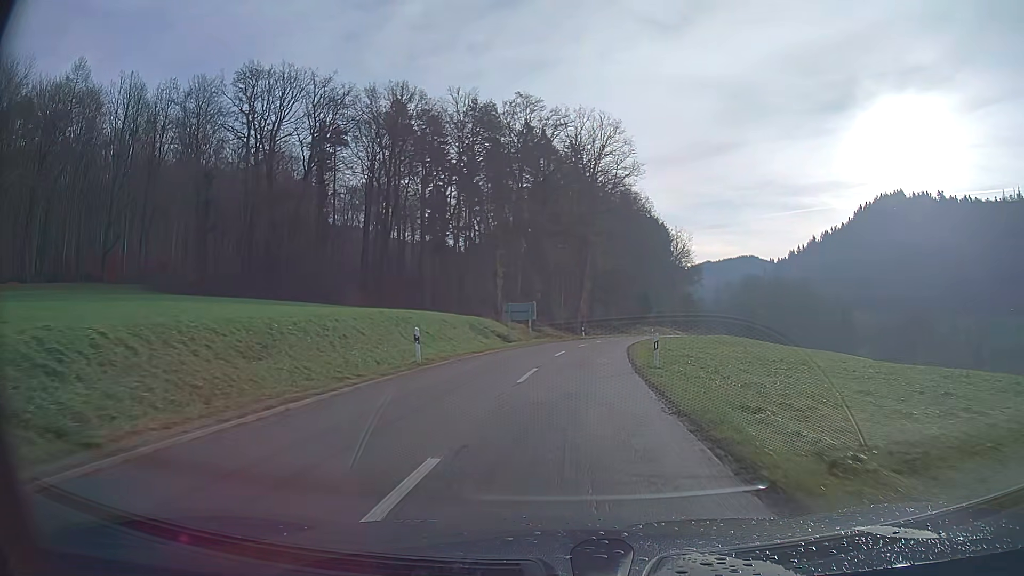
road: tertiary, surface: asphalt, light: Day
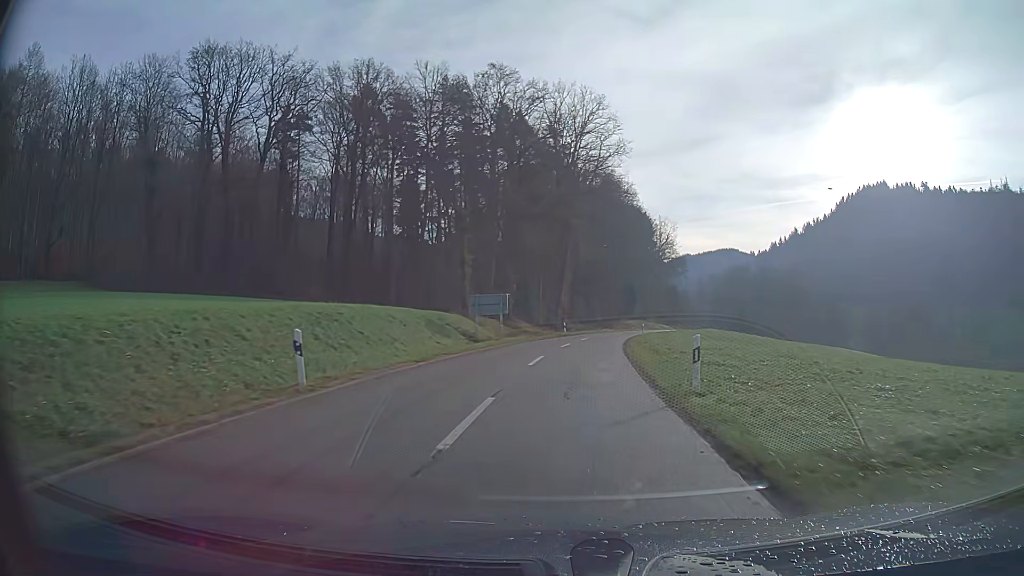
(+0.1, +8.0) m; +2°
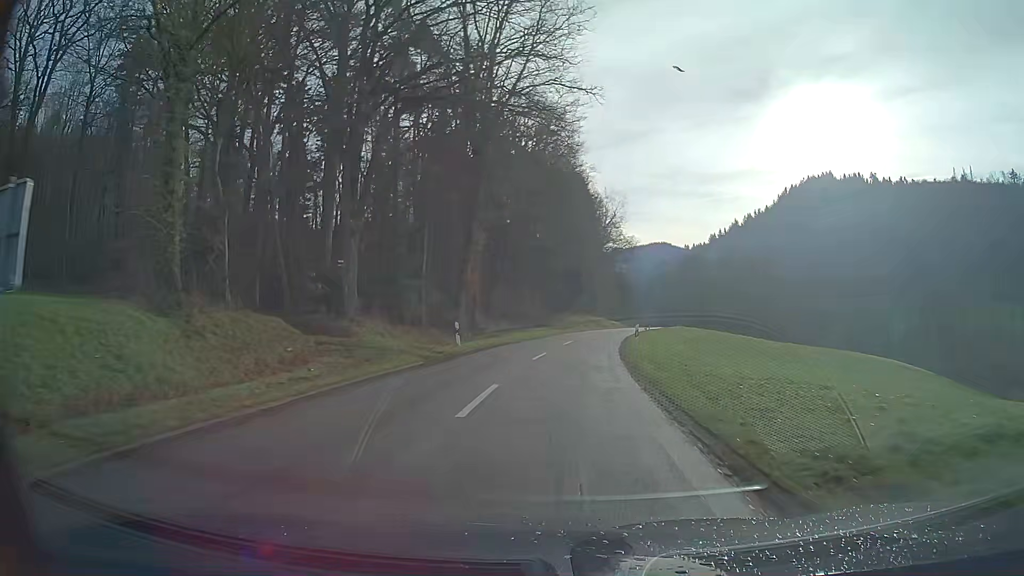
(+1.6, +33.4) m; +6°
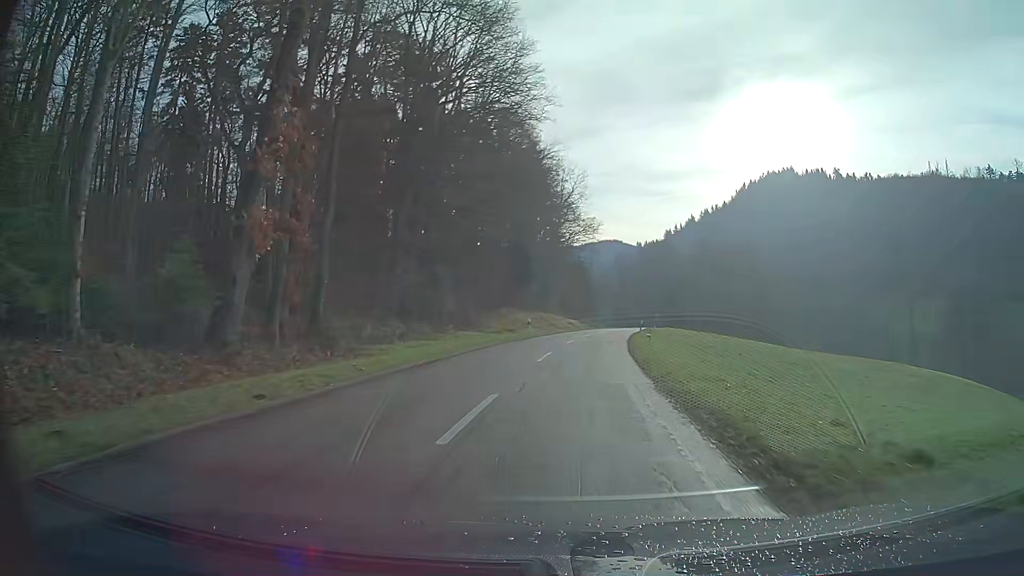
(+1.0, +26.3) m; +4°
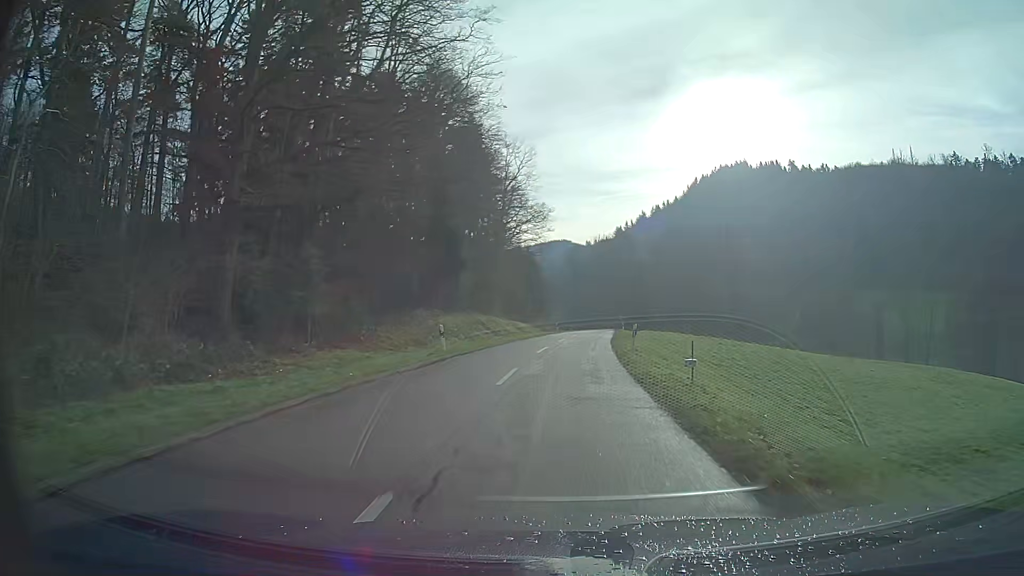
(+0.6, +18.0) m; +4°
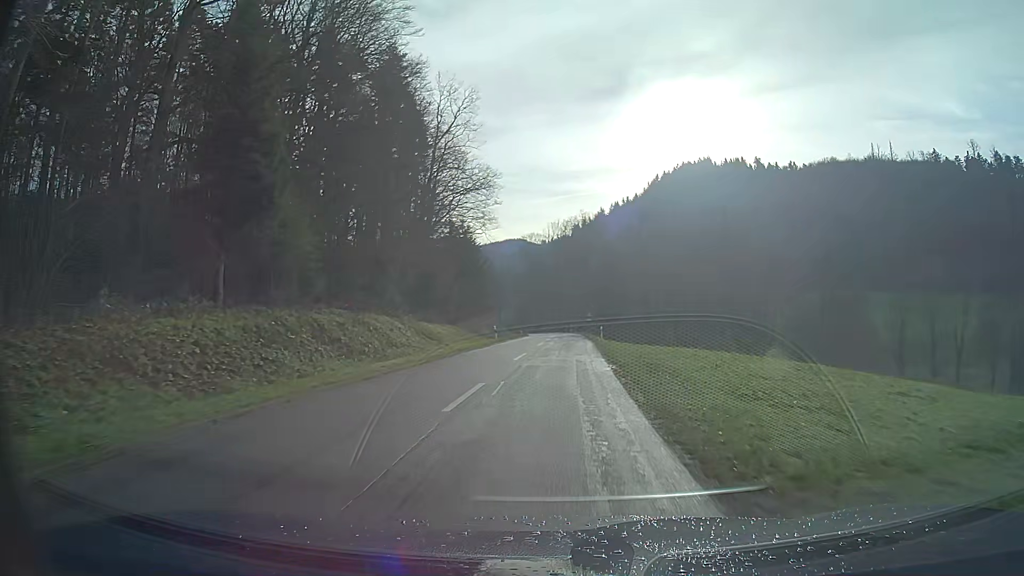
(+1.0, +27.3) m; +3°
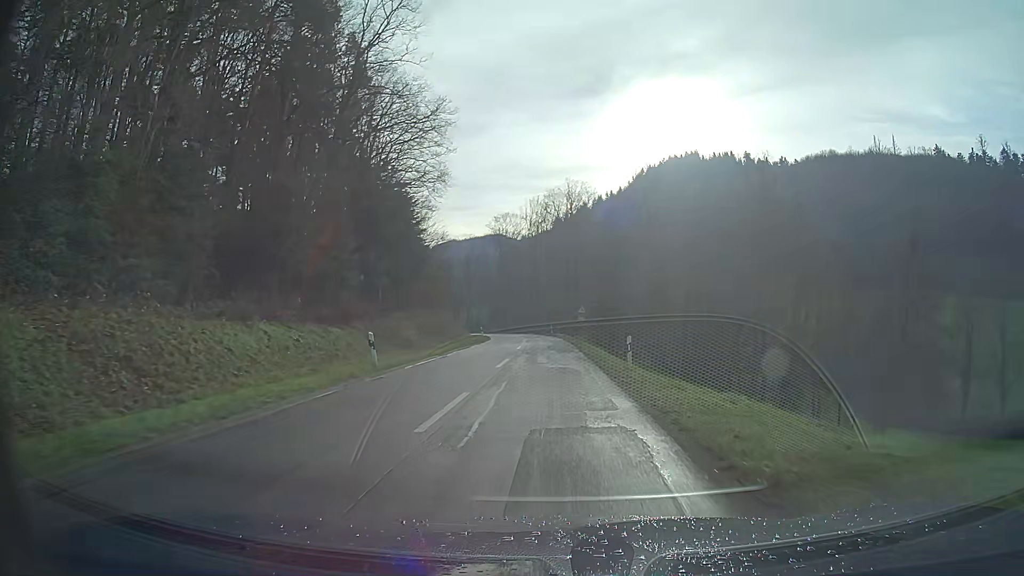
(+0.5, +26.6) m; +2°
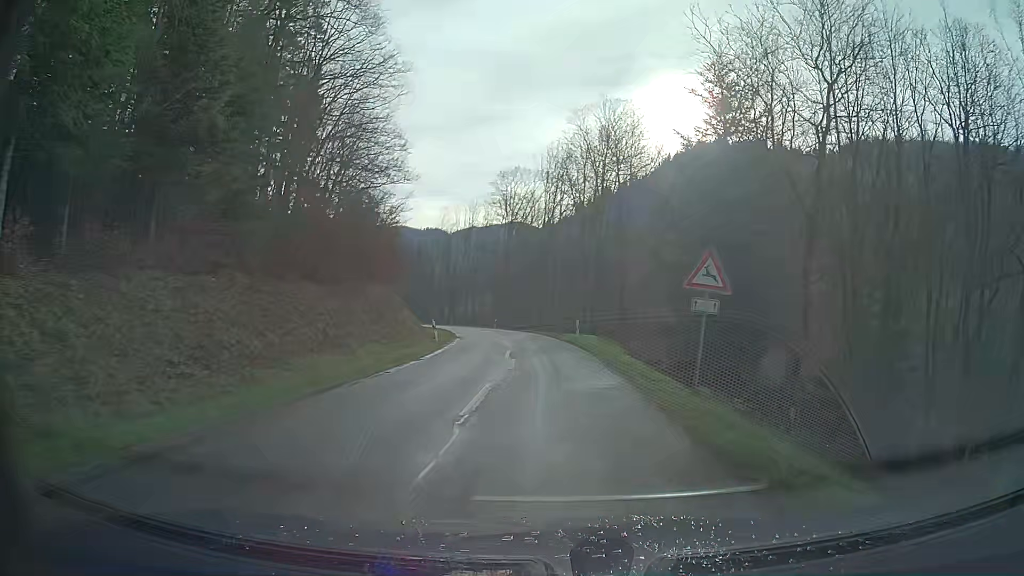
(-0.3, +34.5) m; -2°
(0, +10) (0, +20) (-1, +30) (-2, +40) (-3, +50) (-5, +60) (-7, +69) (-10, +79) (-14, +88) (-18, +98) m
